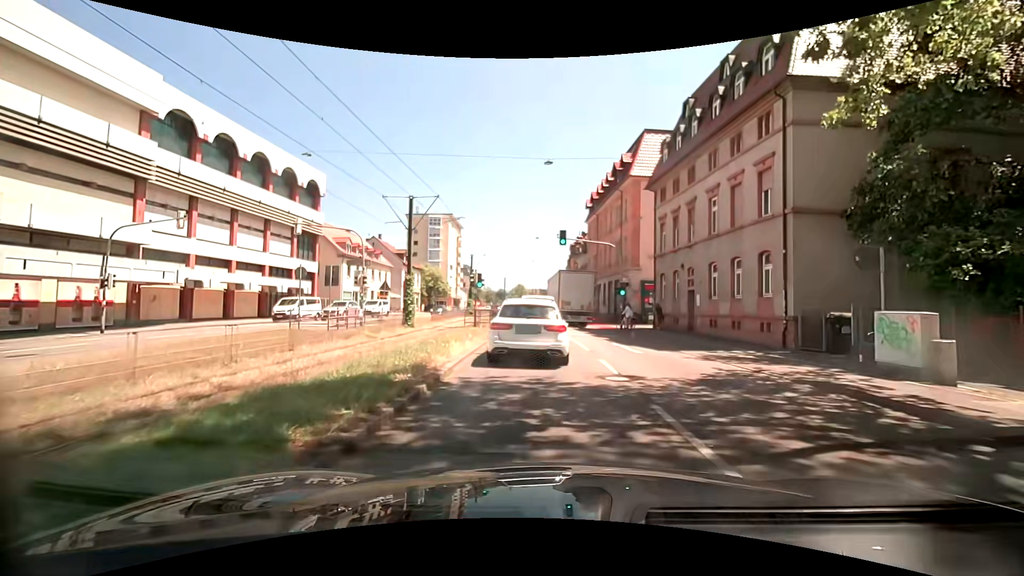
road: primary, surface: asphalt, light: Day
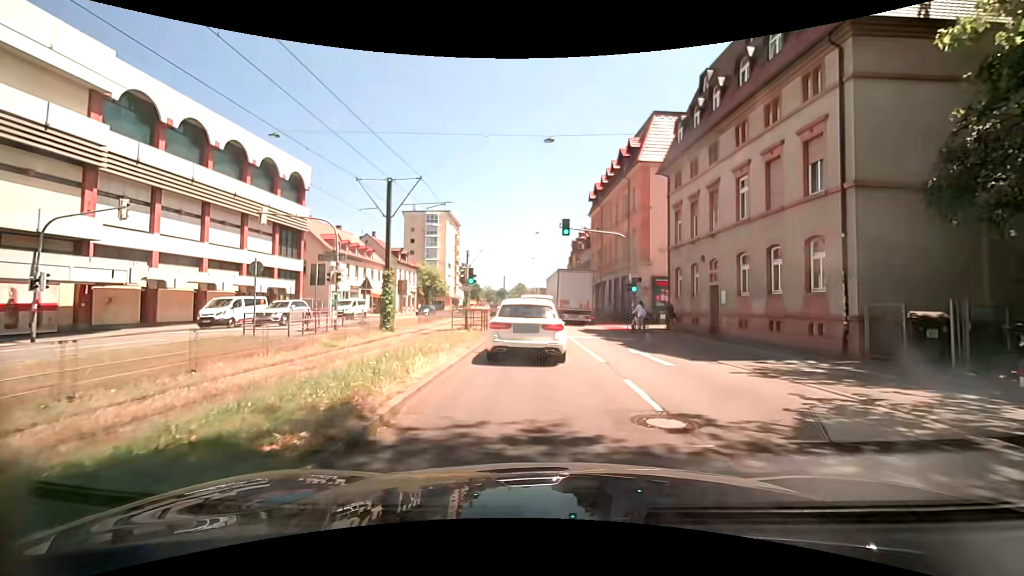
(-0.1, +3.7) m; -1°
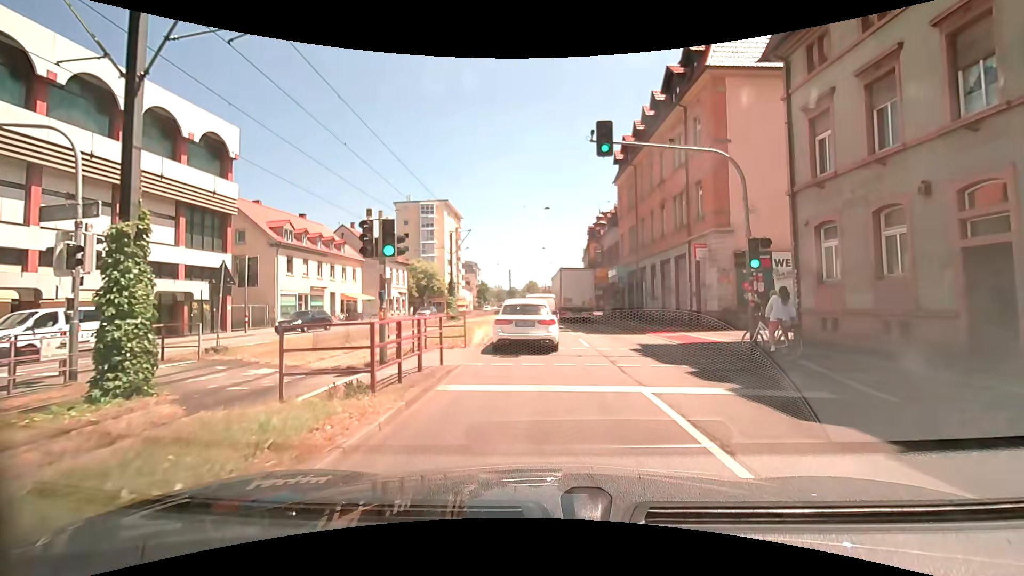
(-0.1, +14.5) m; -1°
(0, +10) (0, +20) (-1, +30) (-1, +40) (-1, +50) (-1, +60) (-1, +70) (-1, +80) (0, +90) (0, +100) m
